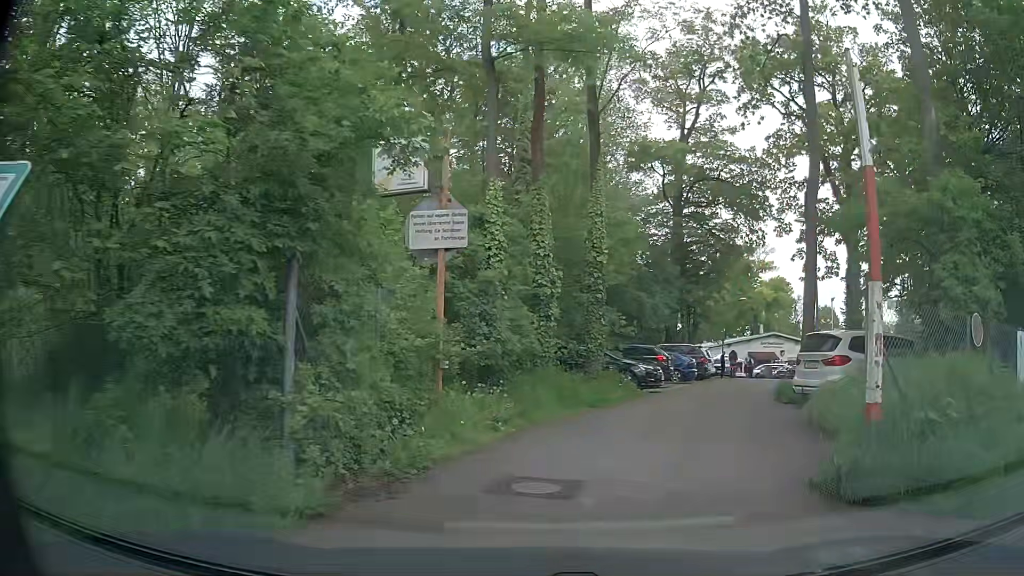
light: Day
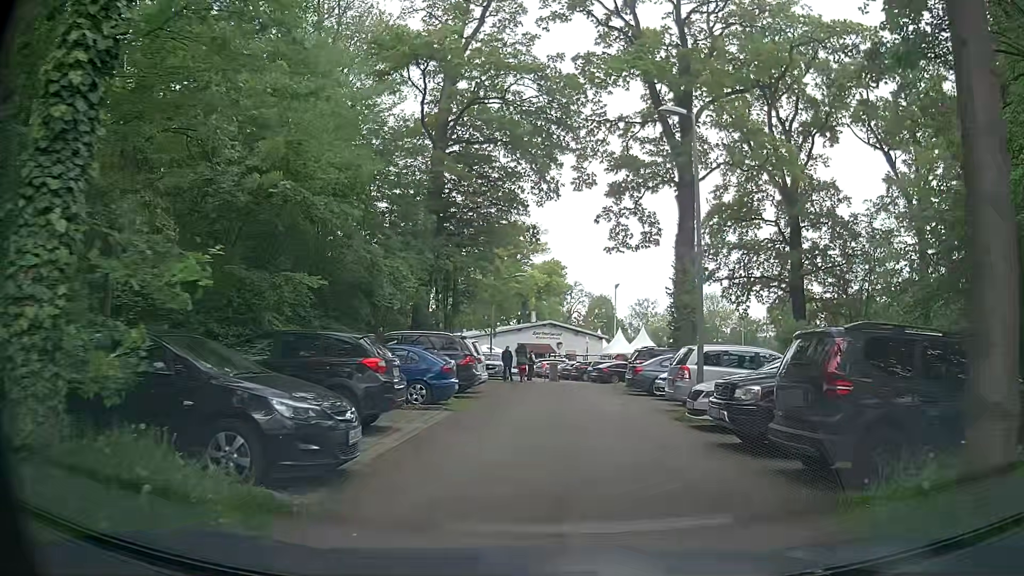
(+2.5, +13.6) m; +20°
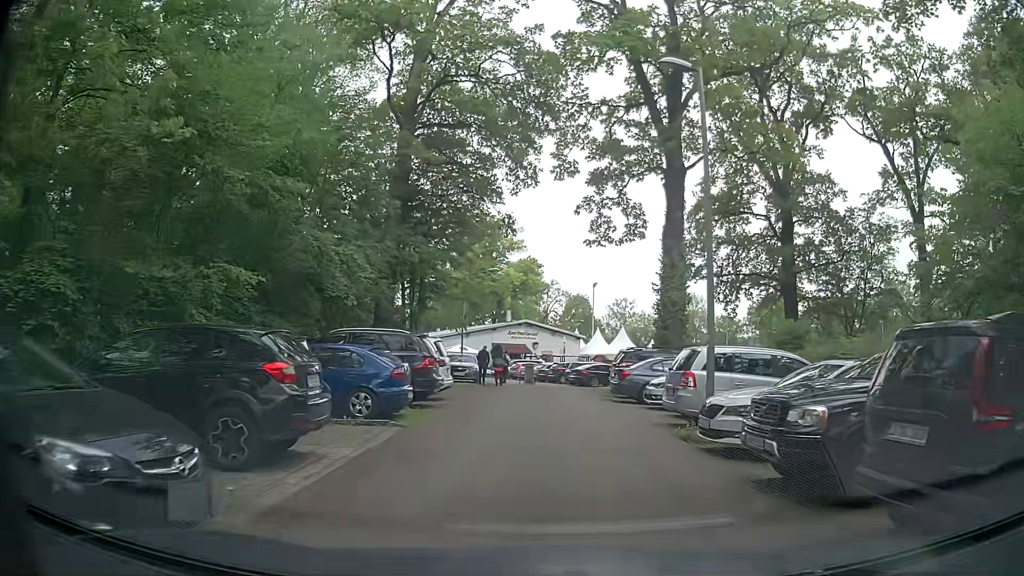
(+0.1, +2.8) m; +4°
